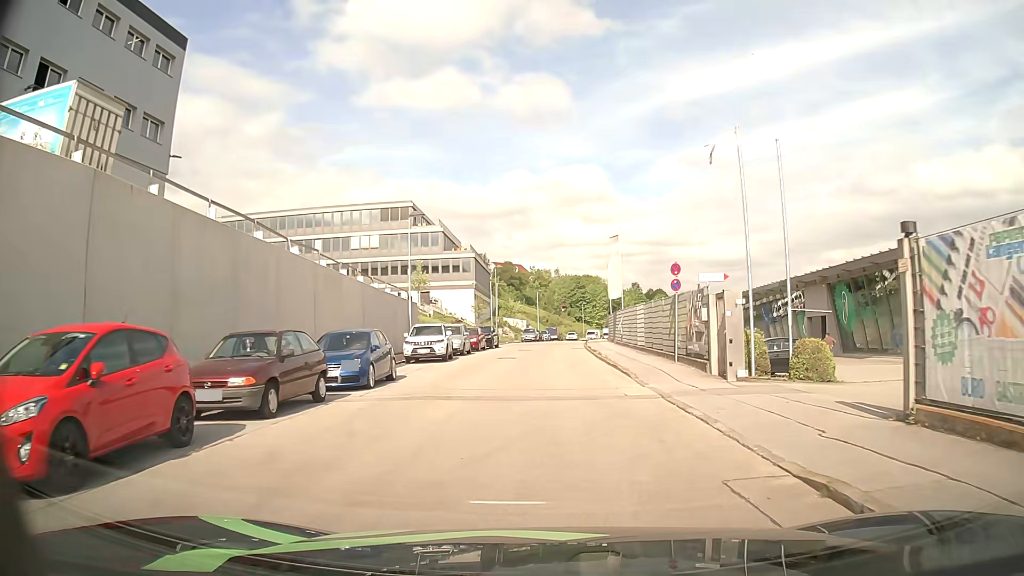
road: residential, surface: asphalt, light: Day
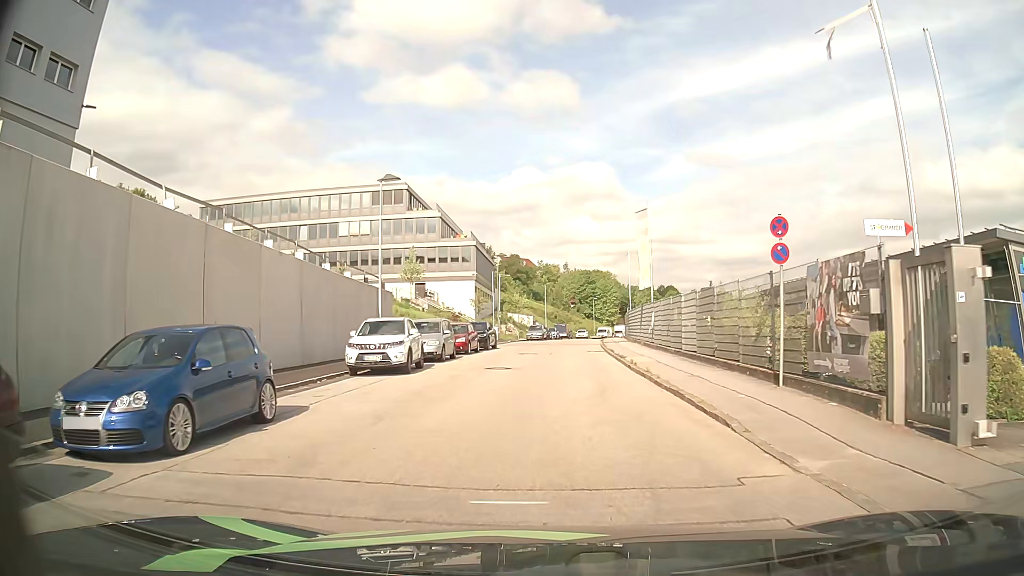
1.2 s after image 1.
(-0.1, +9.0) m; -1°
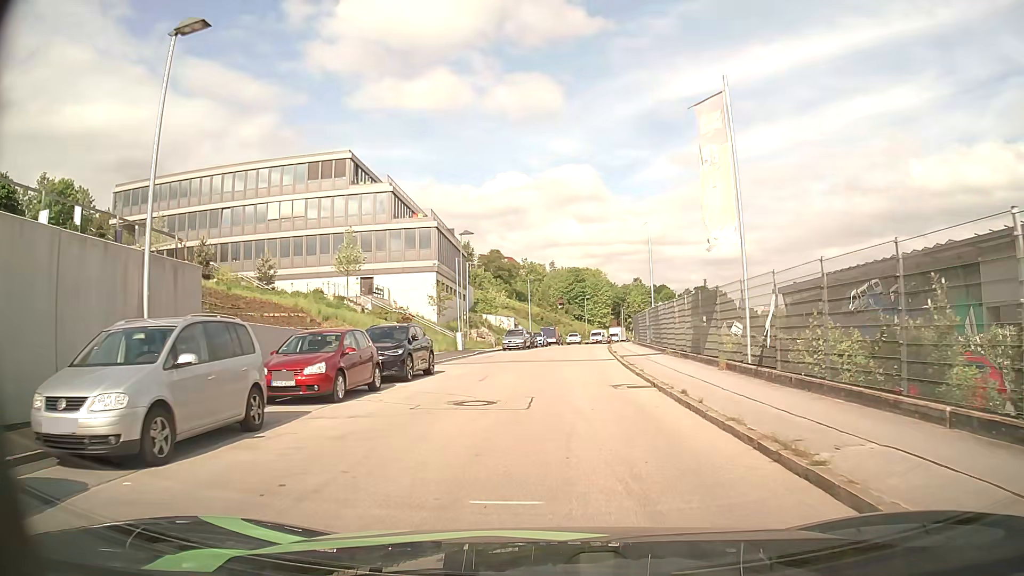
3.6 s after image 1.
(+0.1, +18.1) m; +1°
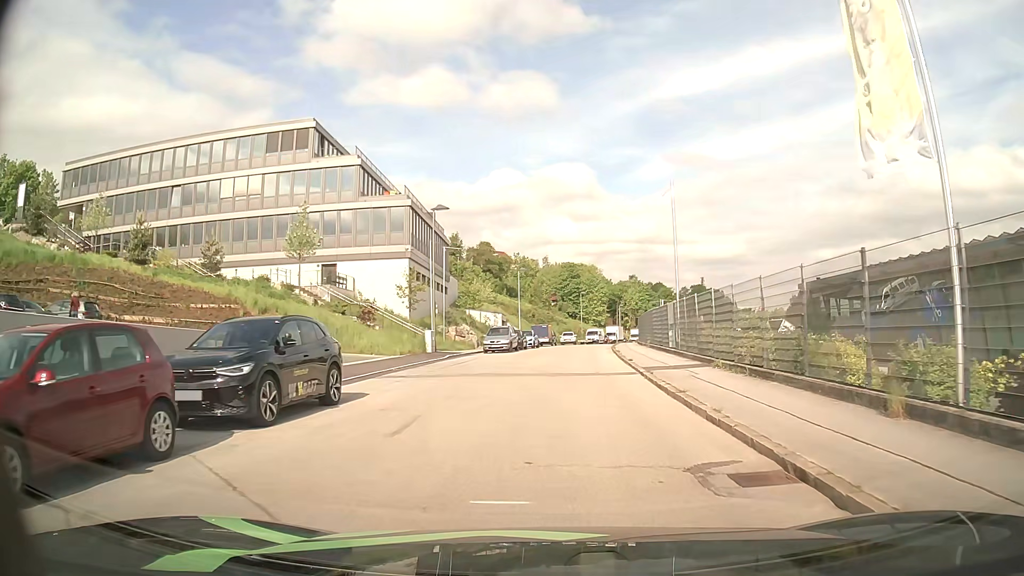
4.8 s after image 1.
(0.0, +9.1) m; 0°
(0, +10) (0, +20) (+1, +30) (+2, +40) (+3, +50) (+4, +60) (+5, +70) (+7, +80) (+9, +89) (+11, +99) m
